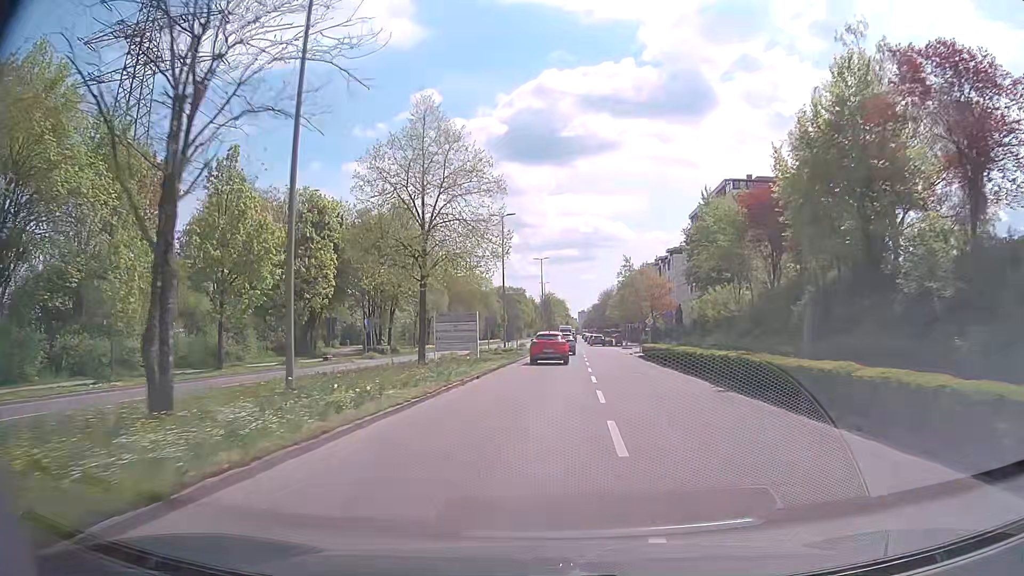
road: tertiary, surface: asphalt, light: Day
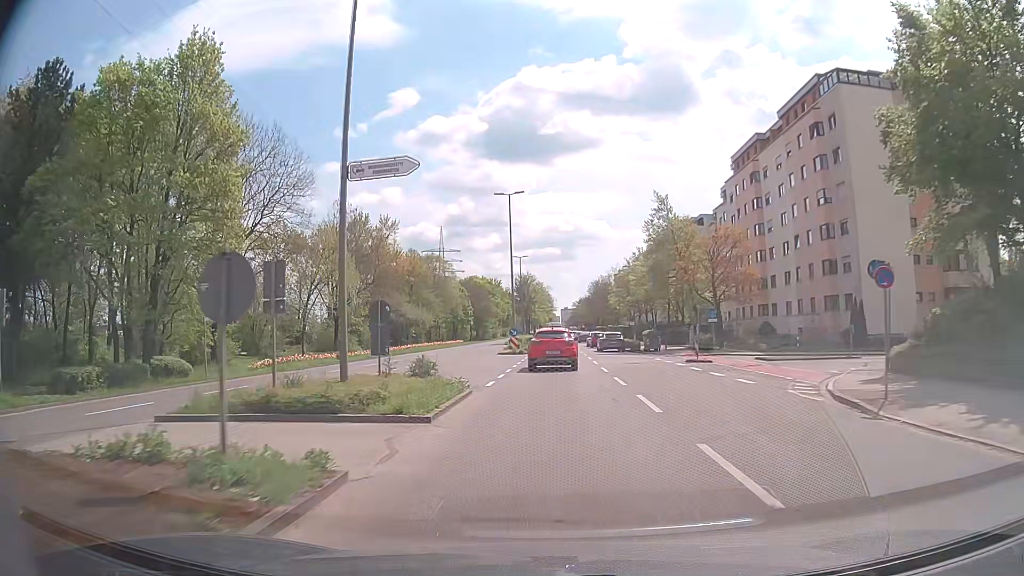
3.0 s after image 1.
(+0.7, +38.7) m; +1°
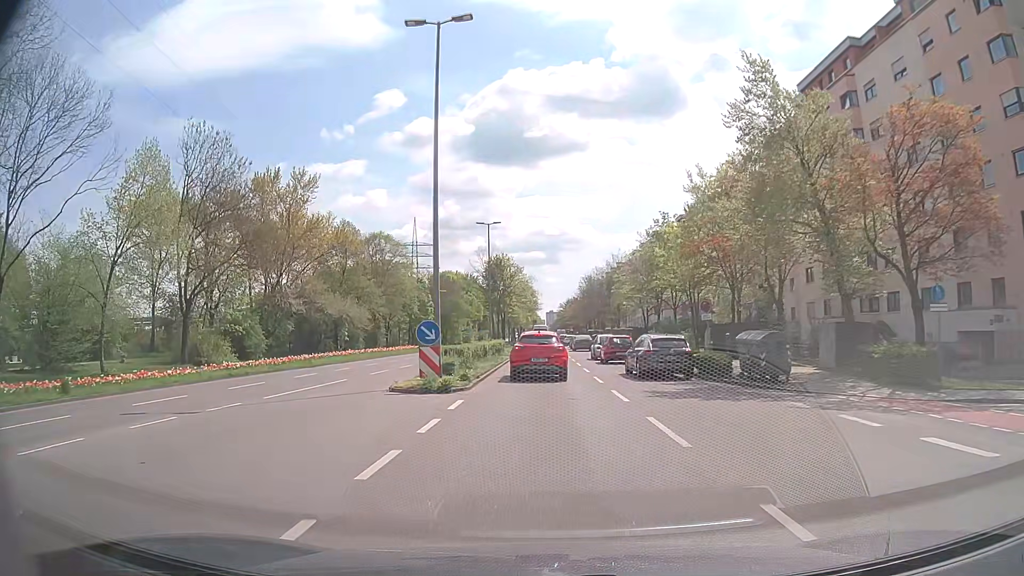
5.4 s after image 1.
(+0.5, +27.4) m; +2°
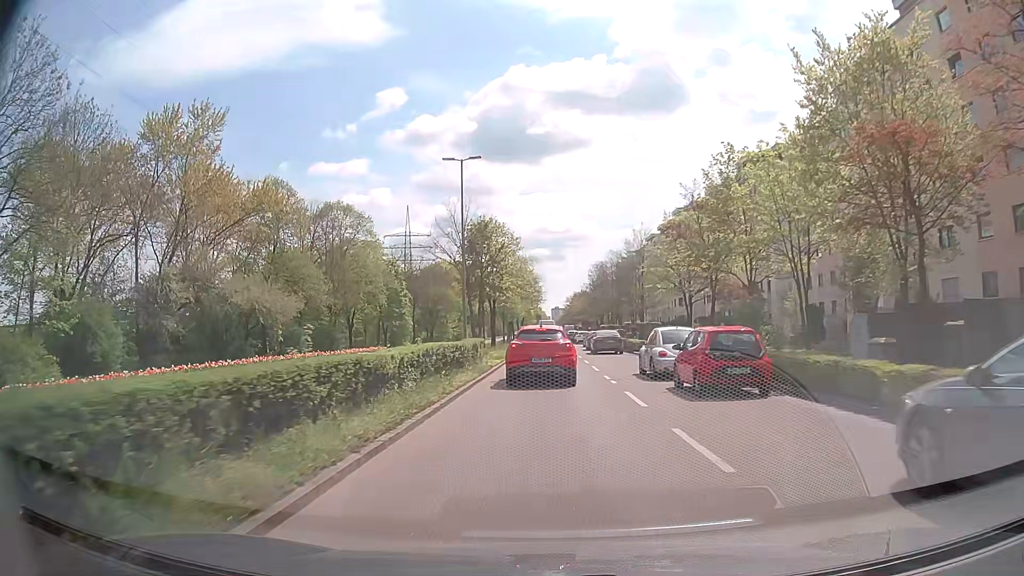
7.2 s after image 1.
(0.0, +20.1) m; 0°
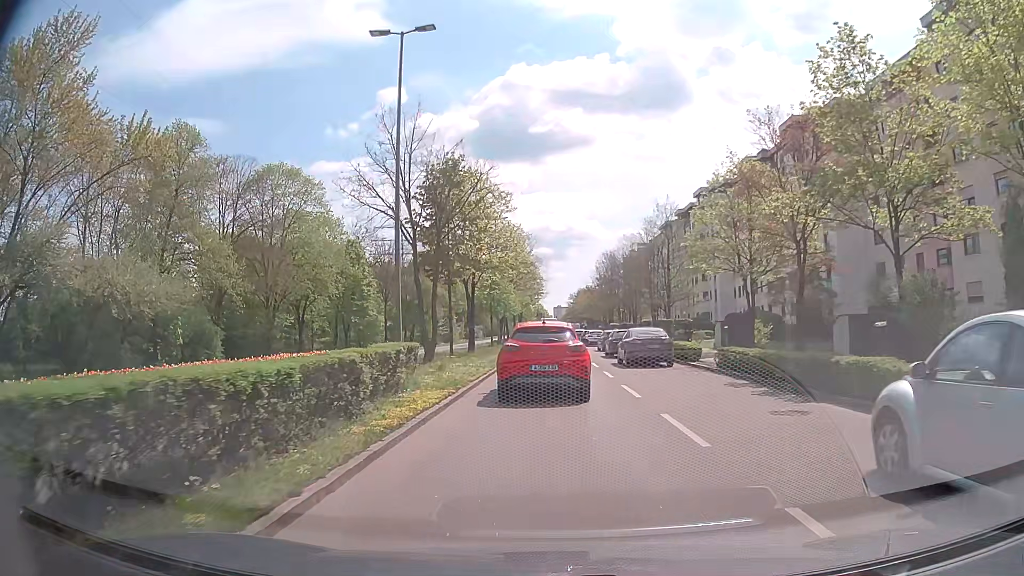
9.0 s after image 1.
(-0.2, +15.8) m; 0°
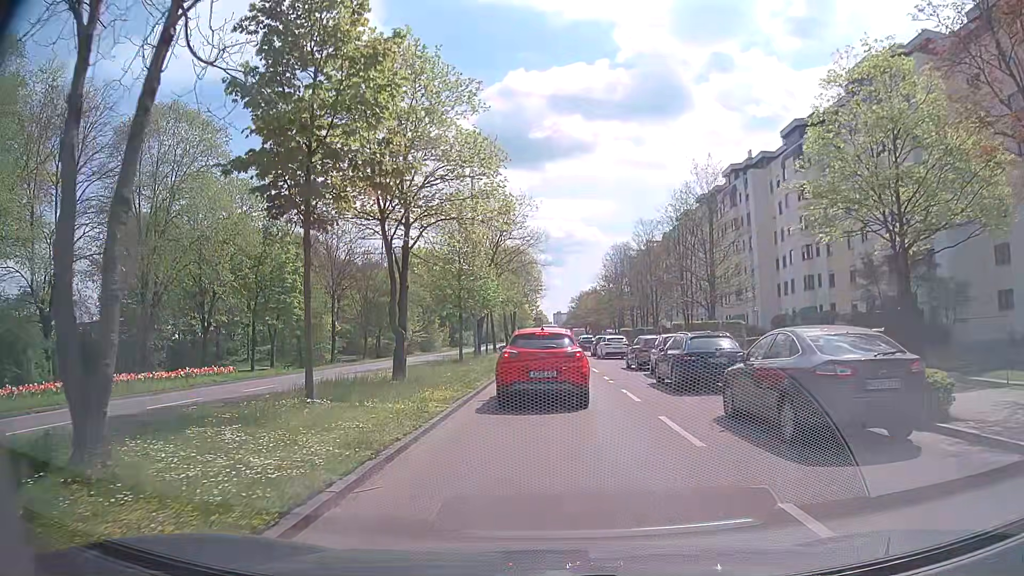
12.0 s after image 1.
(-0.1, +17.4) m; -1°
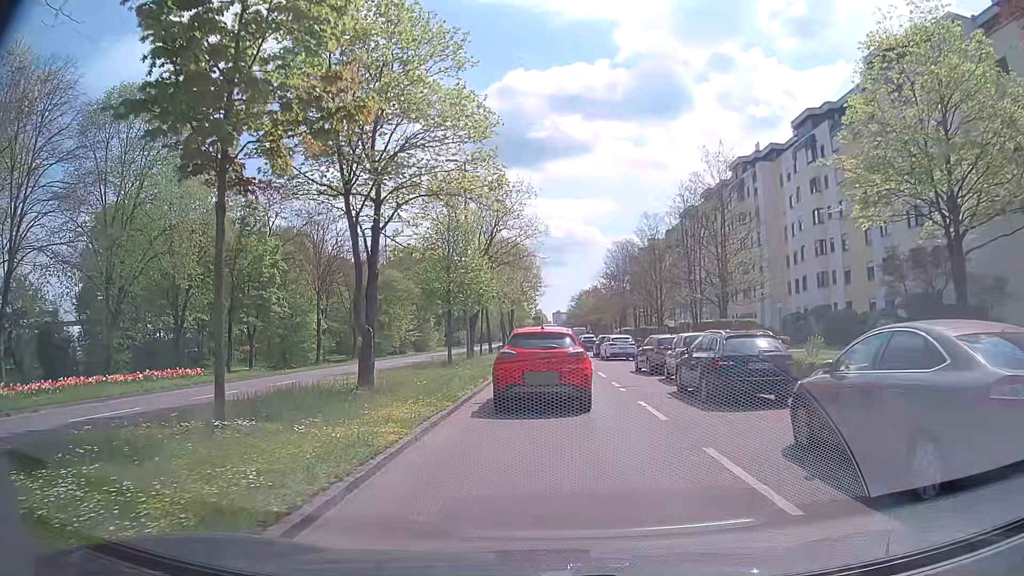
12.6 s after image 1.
(0.0, +3.4) m; +1°
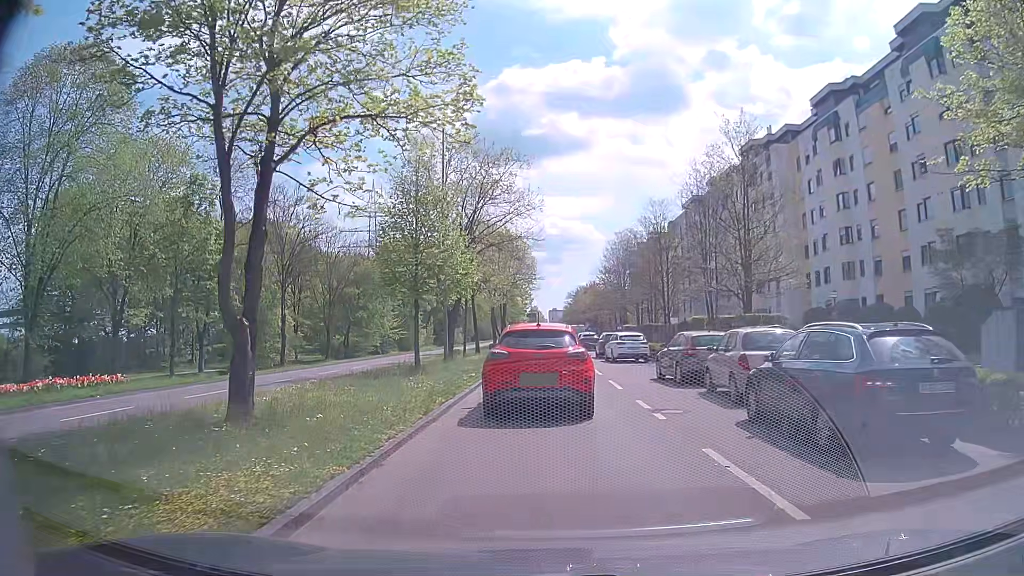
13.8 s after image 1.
(0.0, +6.2) m; -1°
(0, +10) (0, +20) (0, +30) (0, +40) (0, +50) (+1, +60) (+1, +70) (+1, +80) (+1, +90) (+1, +100) m
